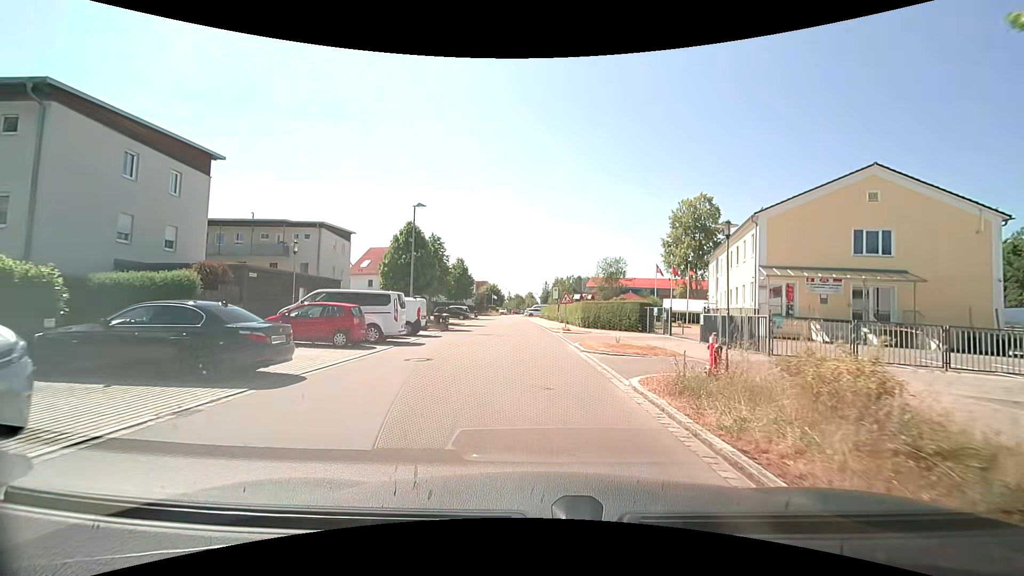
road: residential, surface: asphalt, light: Day
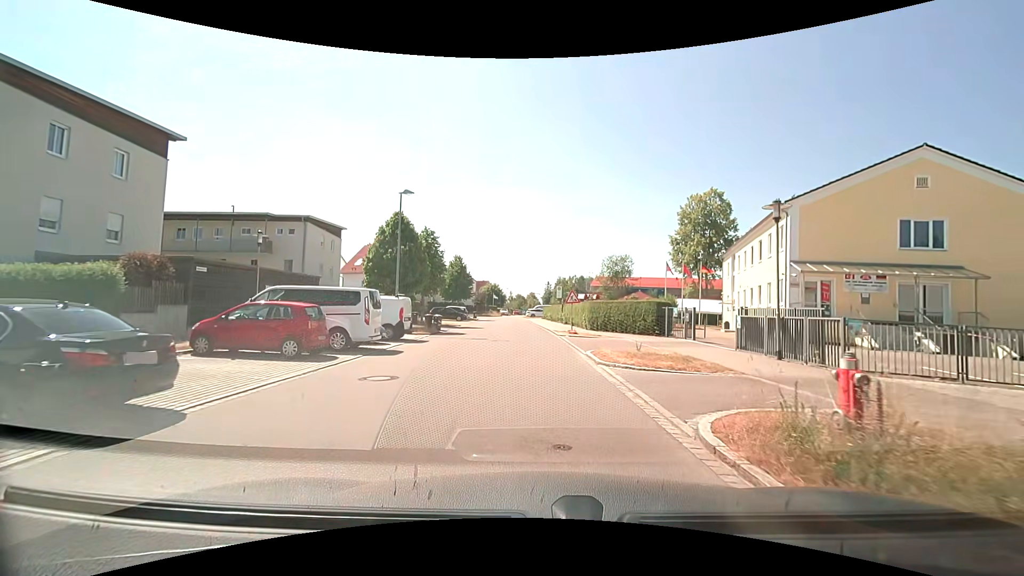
(-0.1, +3.6) m; -1°
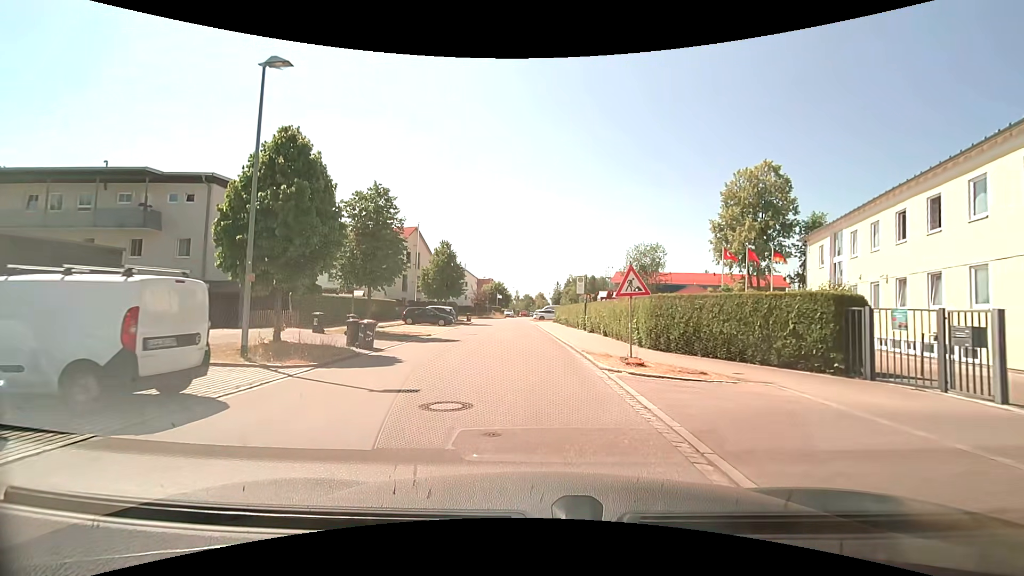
(-0.1, +14.6) m; -1°
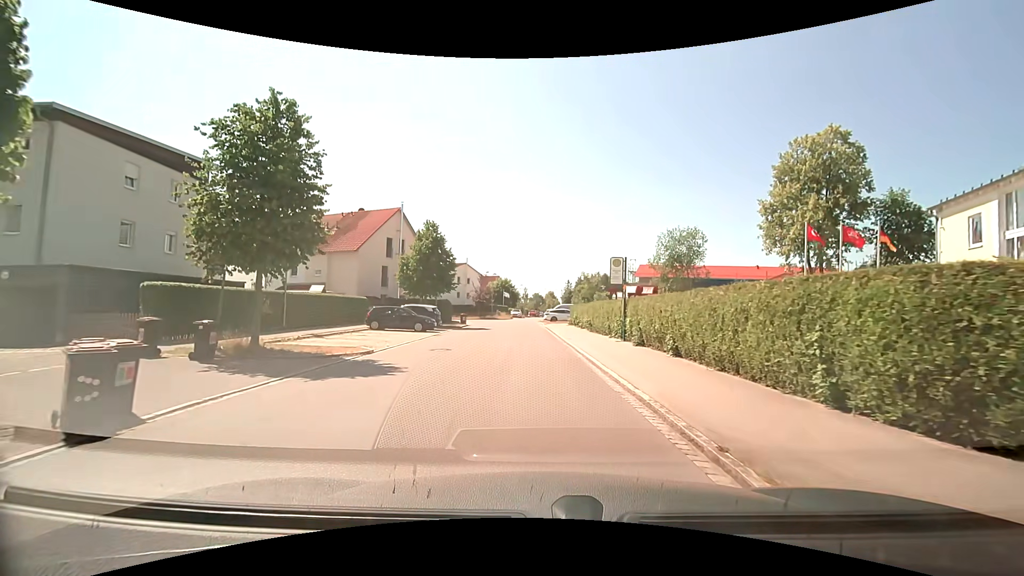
(-0.2, +11.0) m; -1°
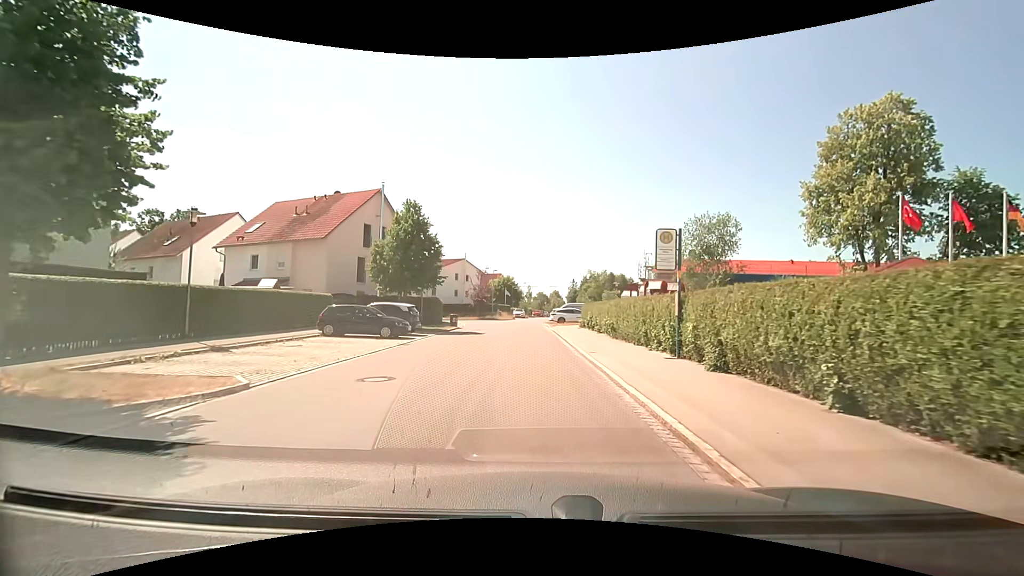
(0.0, +7.3) m; 0°
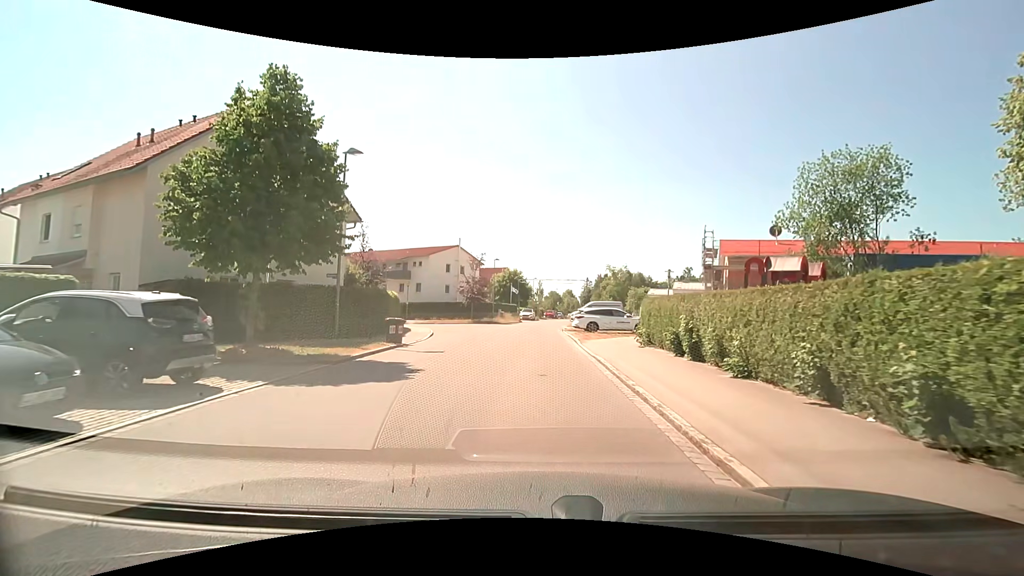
(-0.3, +17.9) m; -2°
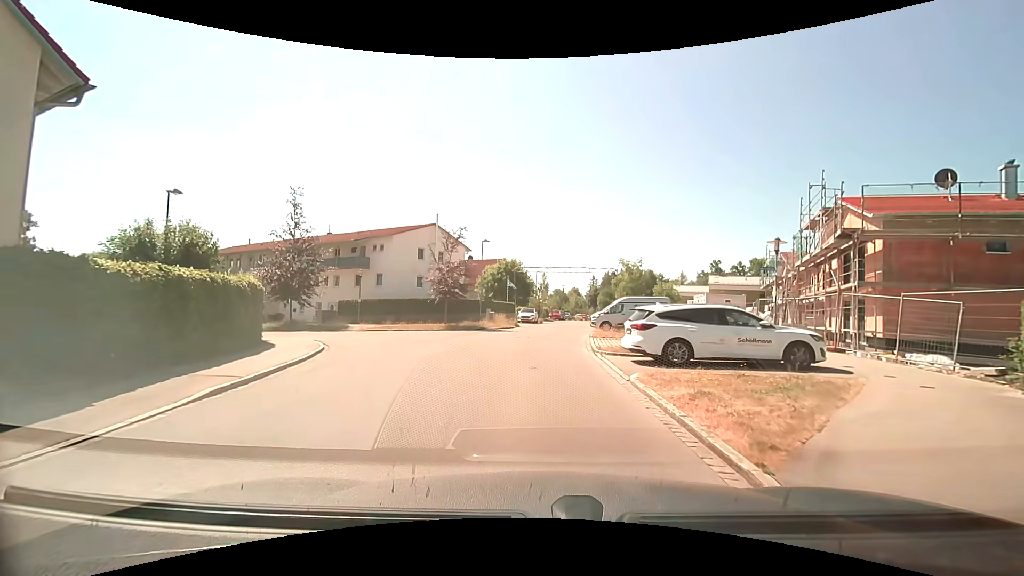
(+0.1, +16.9) m; 0°
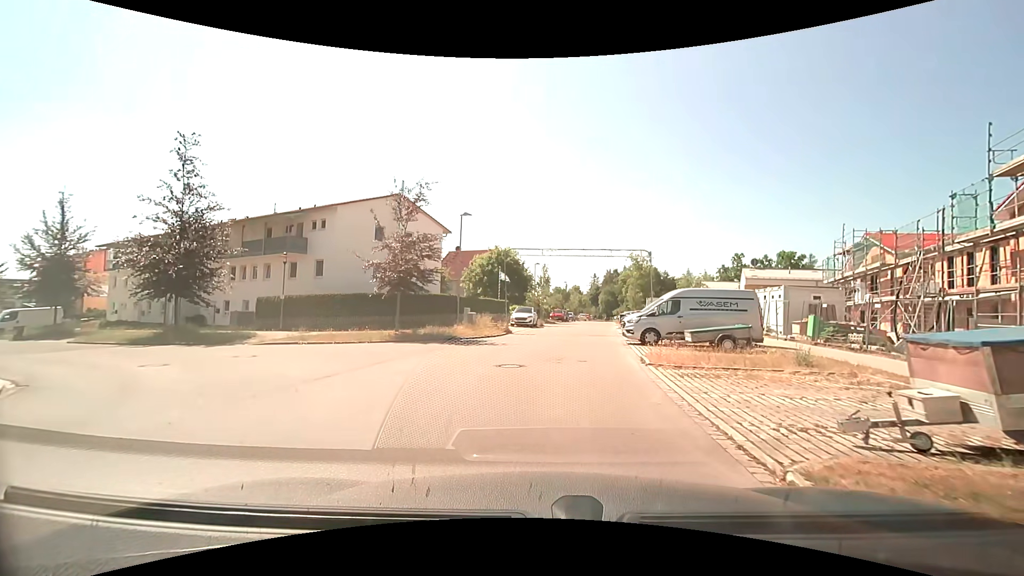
(-0.1, +12.8) m; +1°
